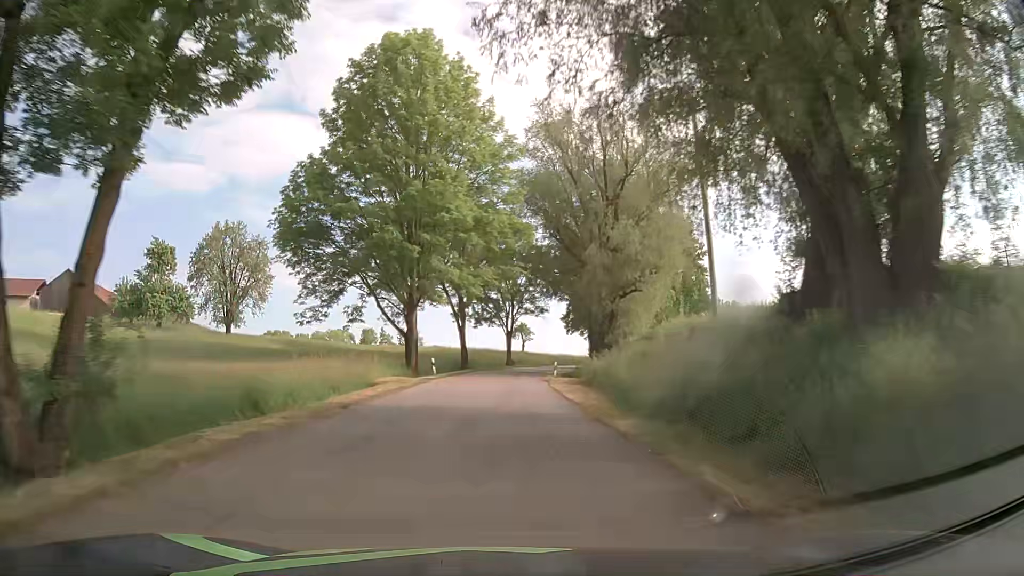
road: tertiary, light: Day
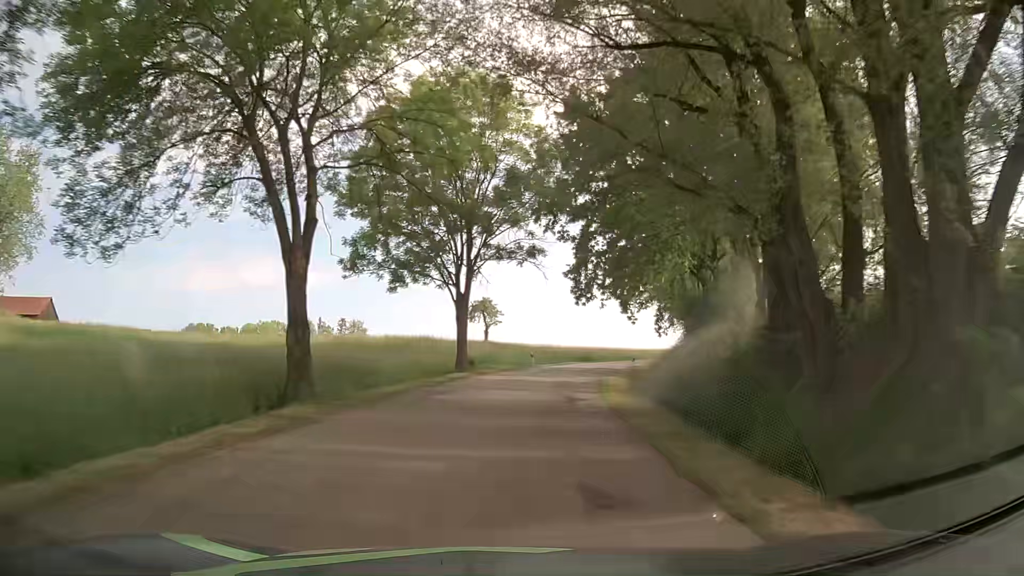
(+0.2, +40.6) m; +3°
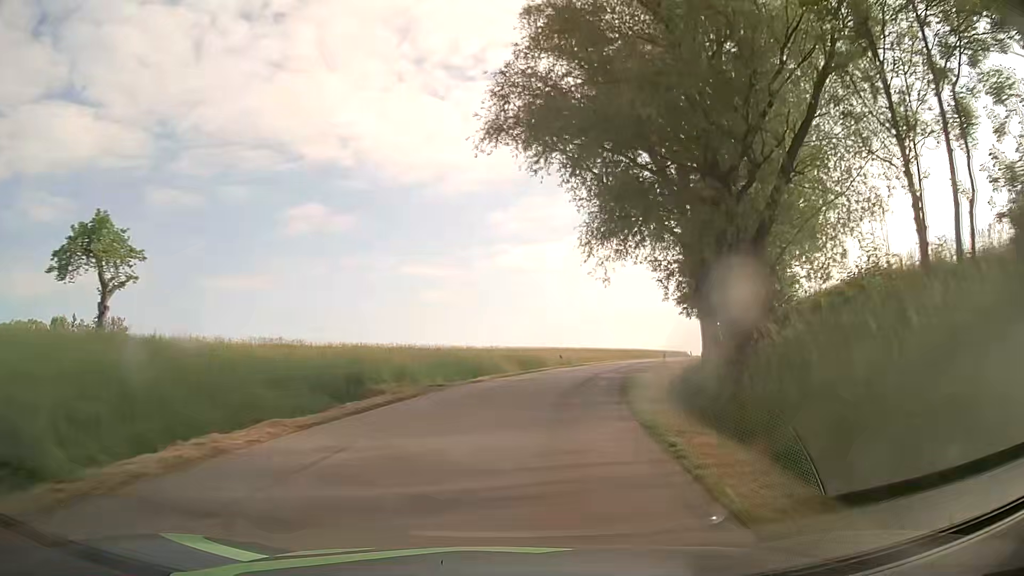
(+6.7, +49.2) m; +16°
(0, +10) (+2, +20) (+4, +30) (+6, +39) (+10, +49) (+14, +58) (+19, +67) (+23, +75) (+28, +84) (+32, +93) m
